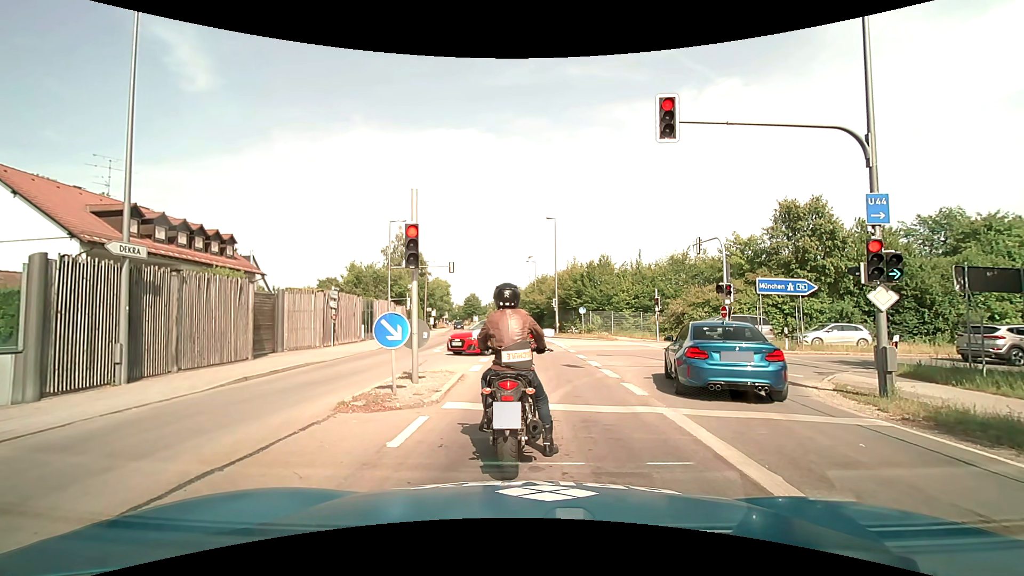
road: secondary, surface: asphalt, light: Day
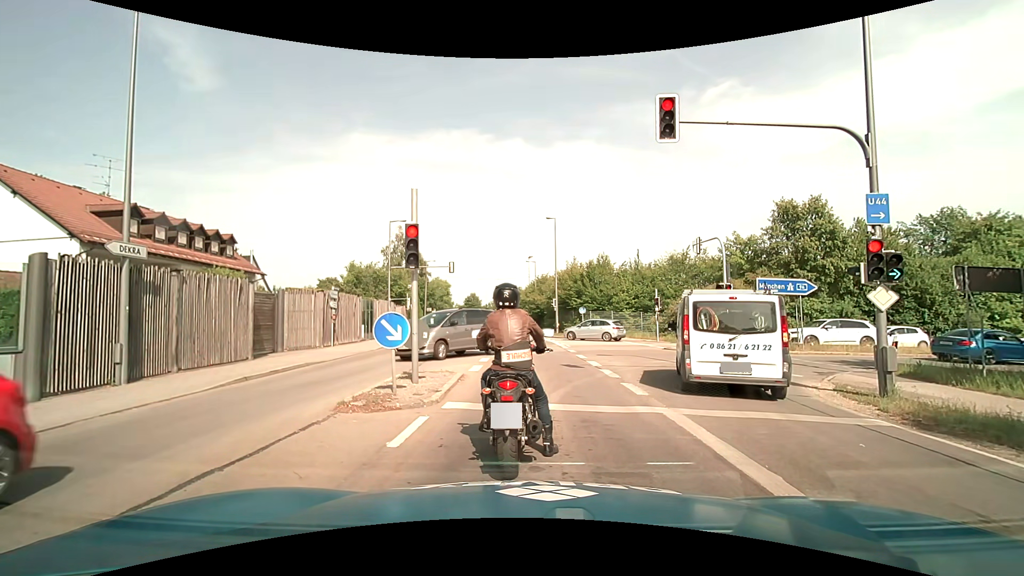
(0.0, 0.0) m; 0°
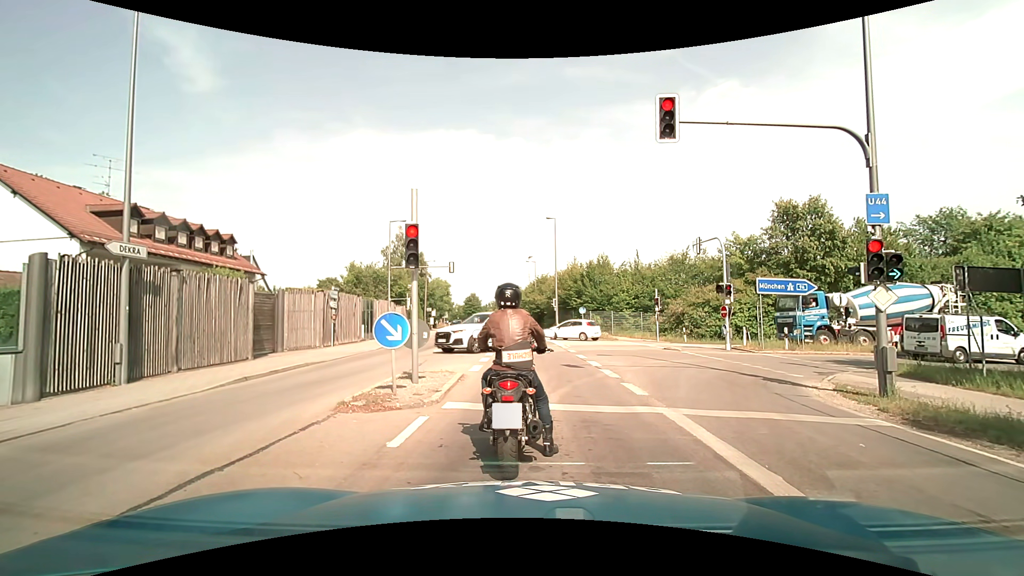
(0.0, 0.0) m; 0°
(0, +10) (0, +20) (-1, +30) (-1, +40) (-2, +50) (-3, +60) (-4, +70) (-6, +80) (-8, +89) (-10, +99) m
